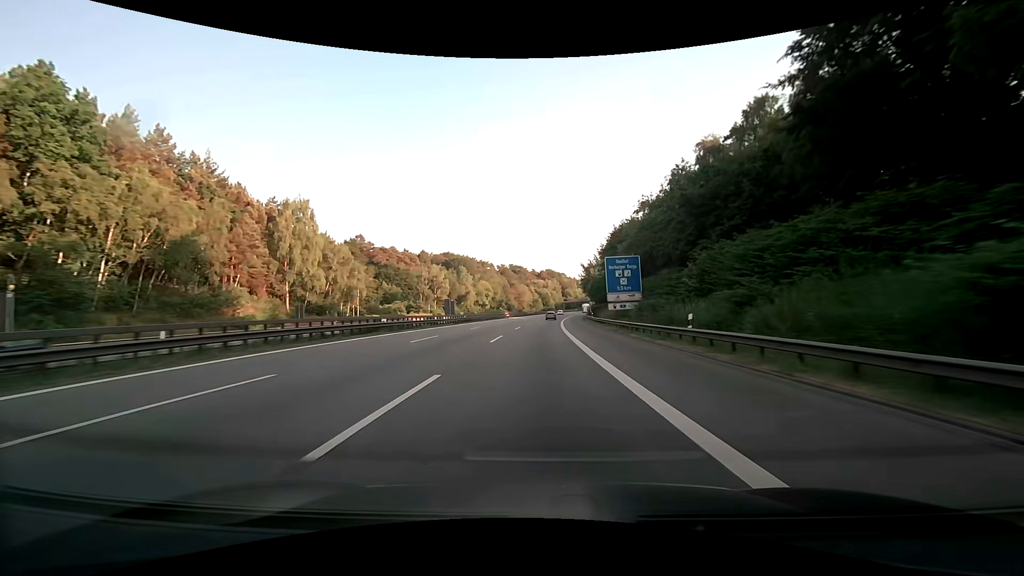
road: motorway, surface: asphalt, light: Day
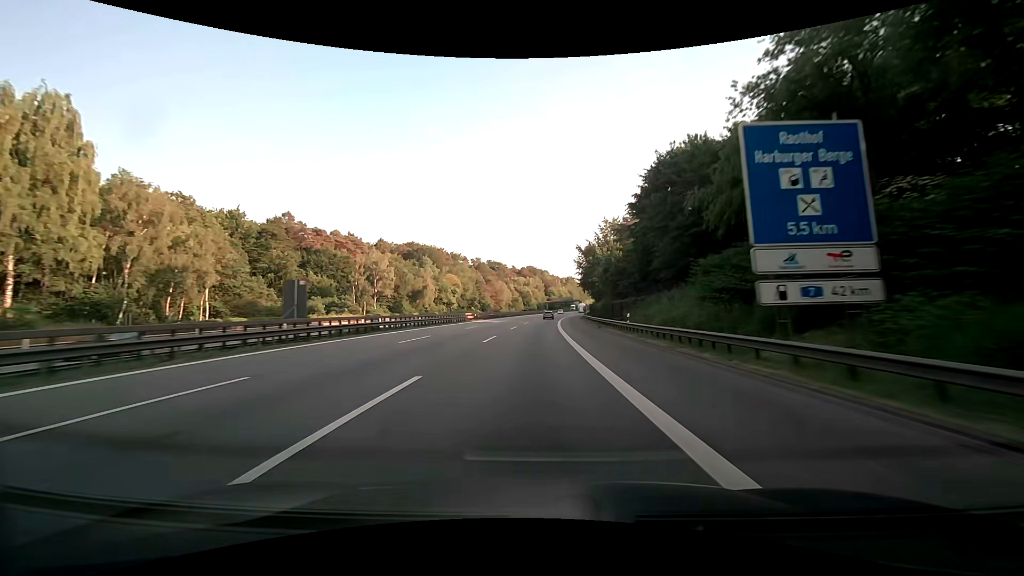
(+0.7, +36.6) m; +2°
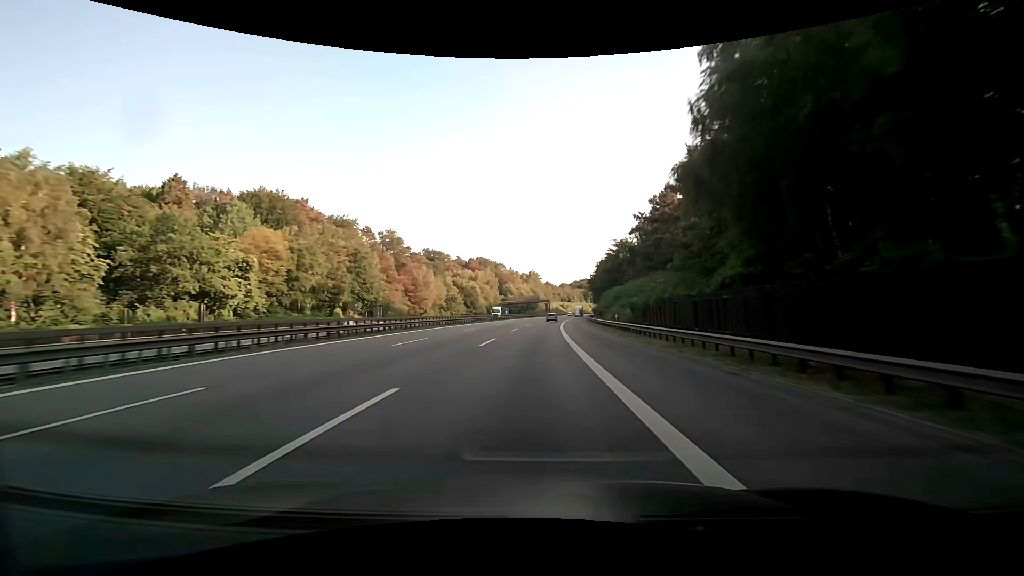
(+3.8, +91.6) m; +5°
